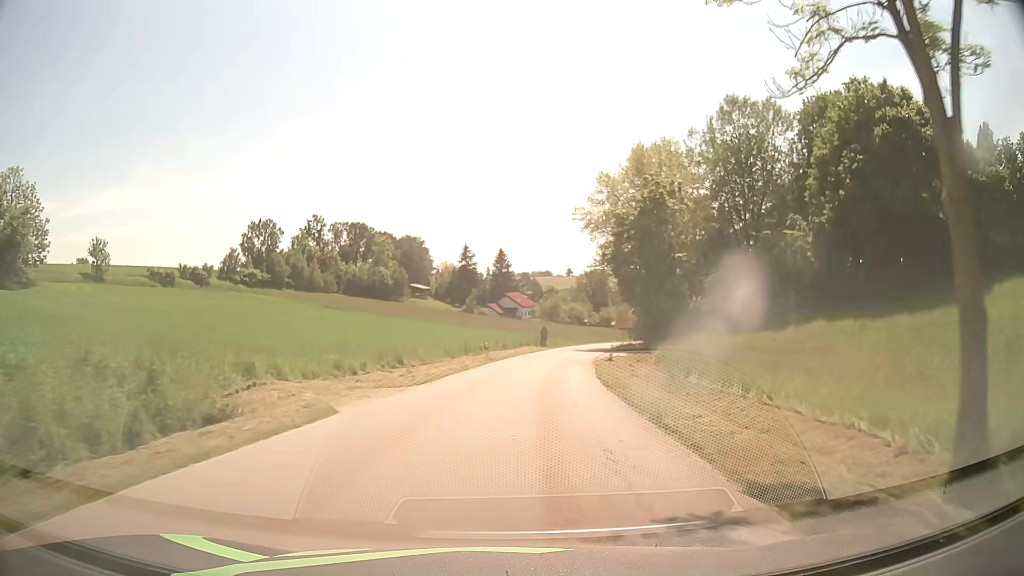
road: tertiary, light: Day
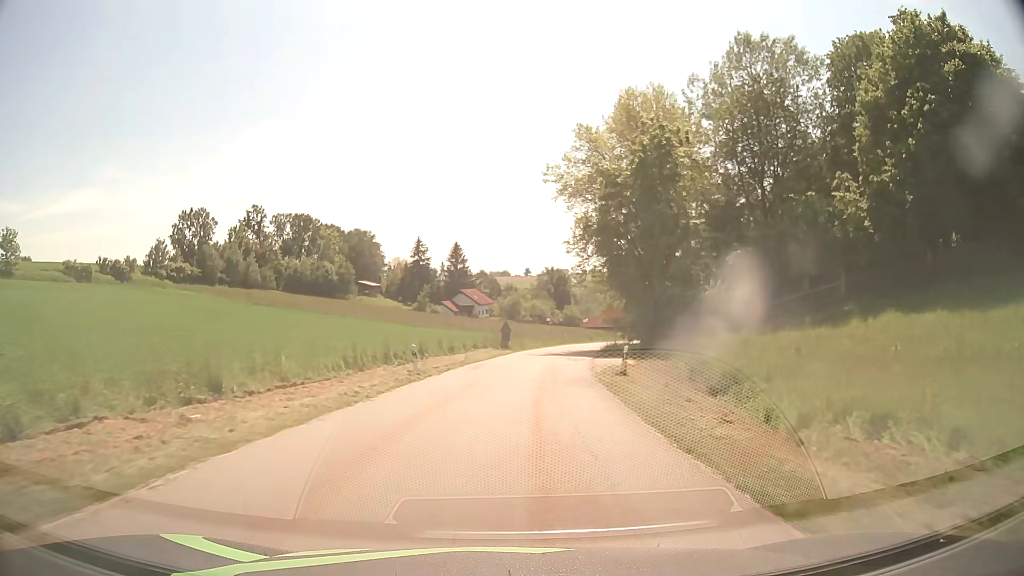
(+0.5, +15.7) m; +4°
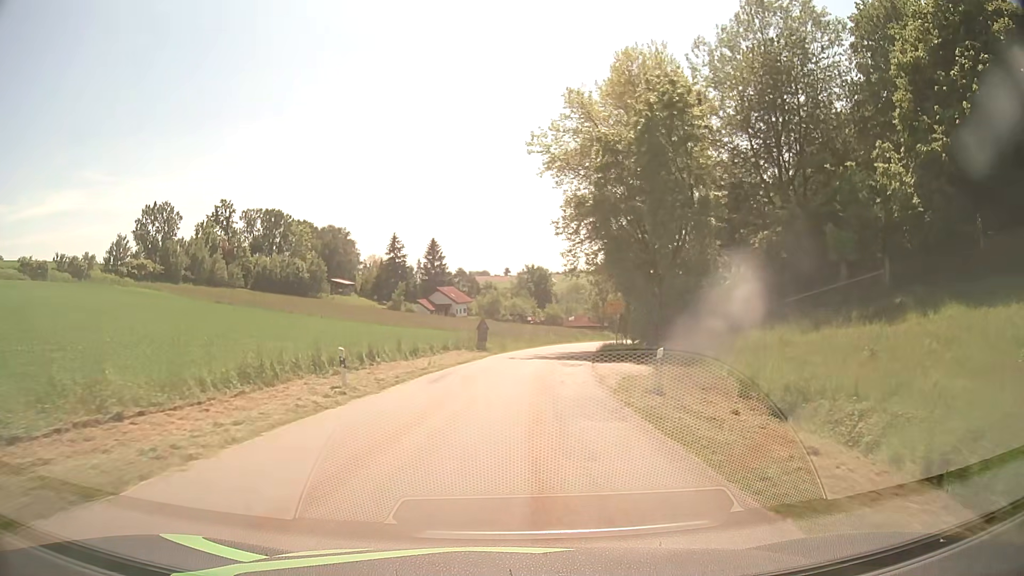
(+0.1, +7.8) m; +2°
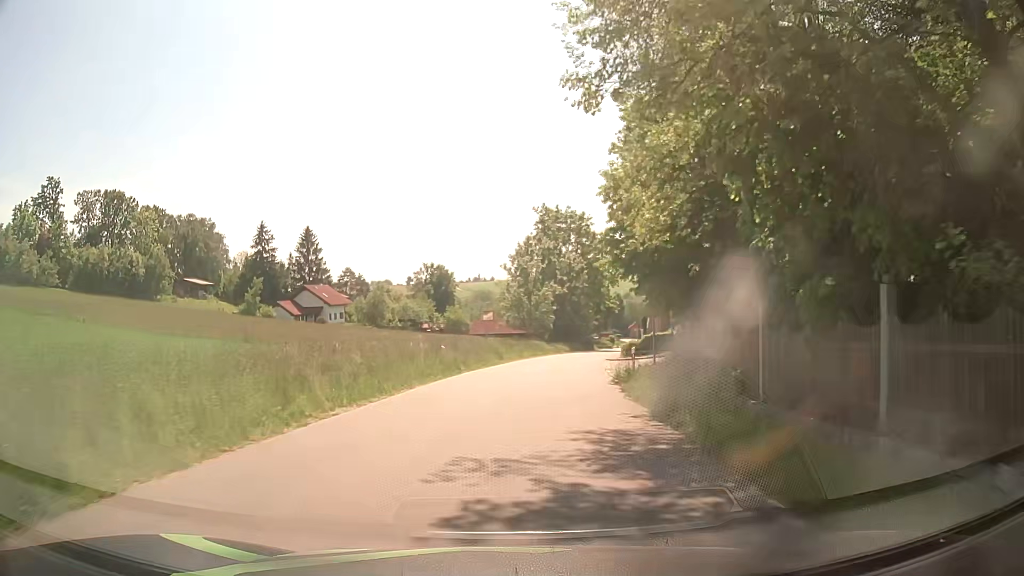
(+2.6, +38.3) m; +6°
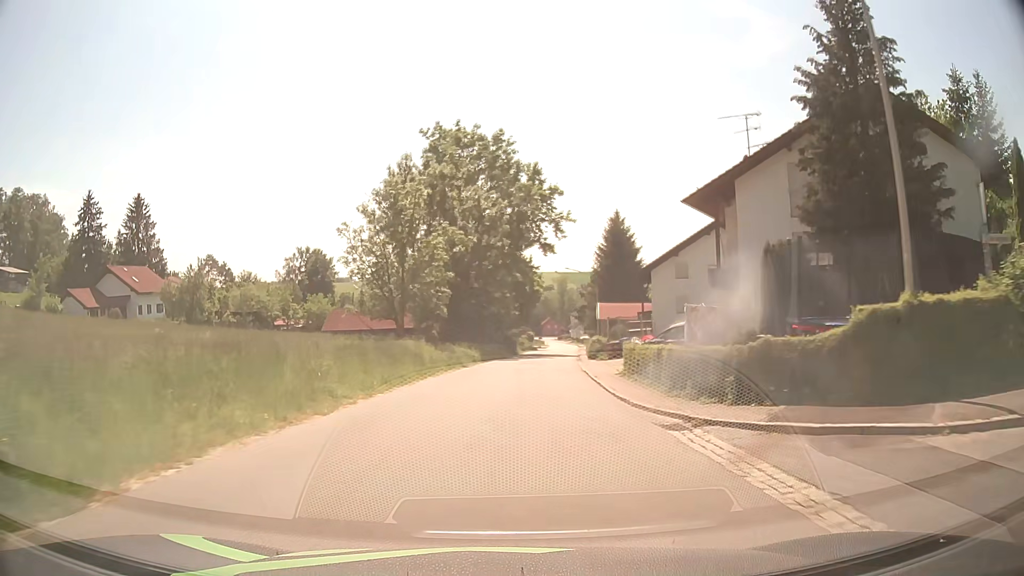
(+3.9, +38.4) m; +10°
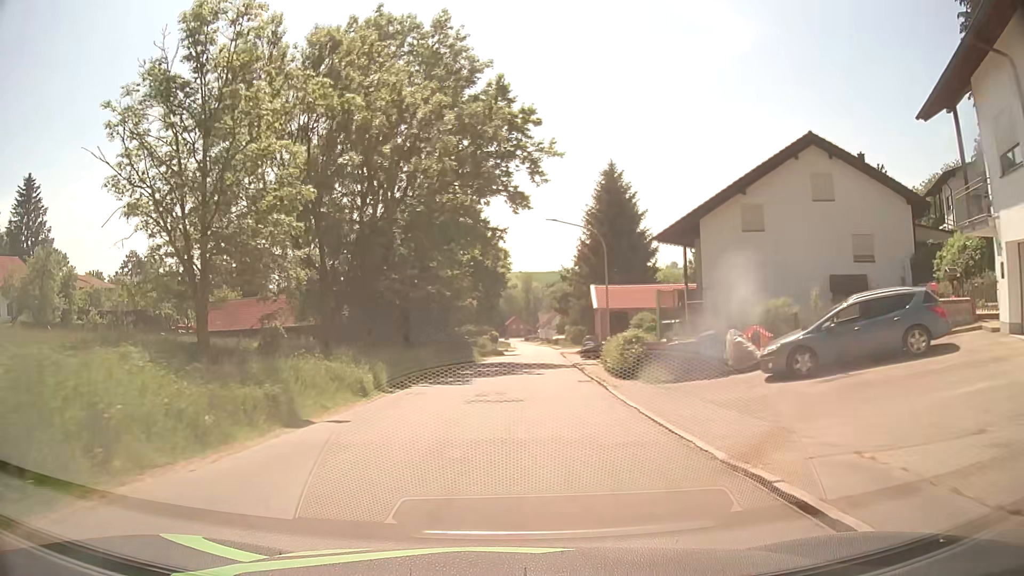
(+0.7, +23.2) m; +3°
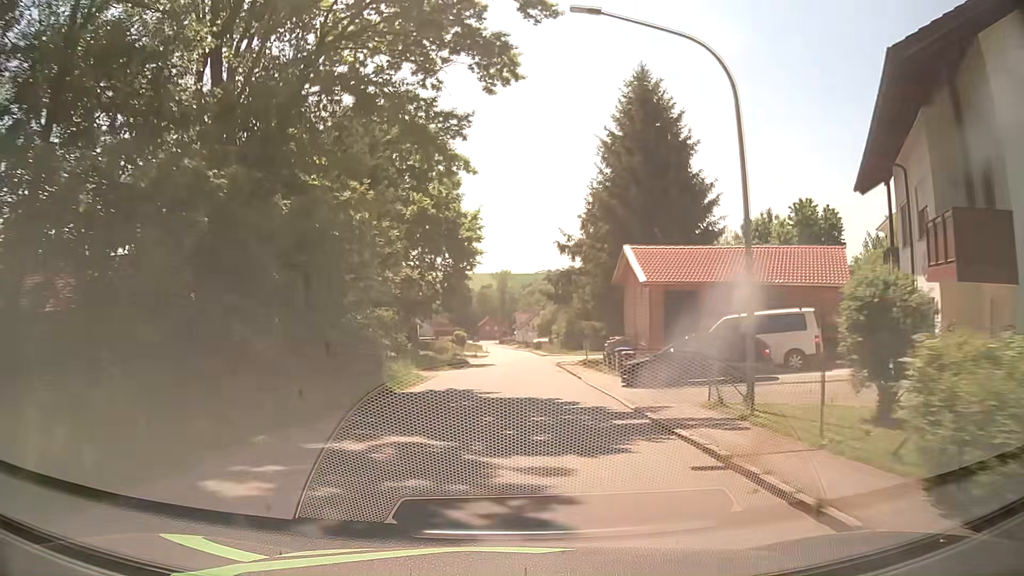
(+0.4, +22.8) m; +2°
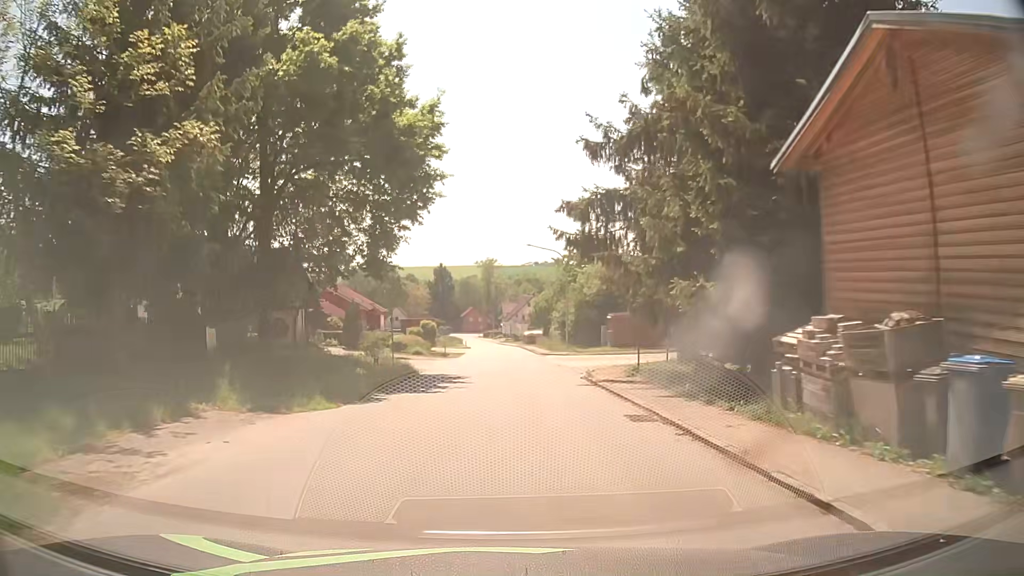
(+0.2, +20.7) m; +1°
